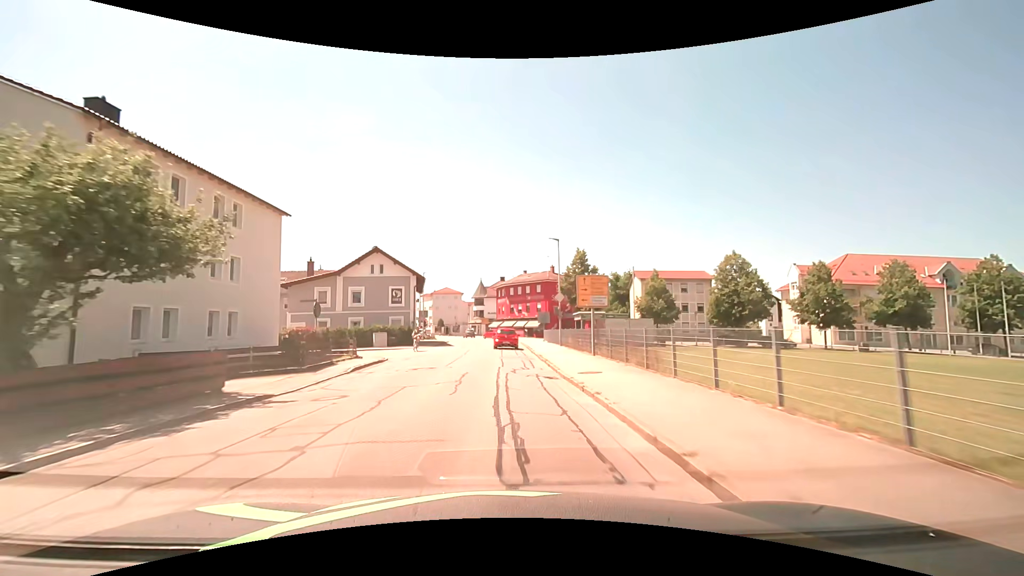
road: unclassified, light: Day
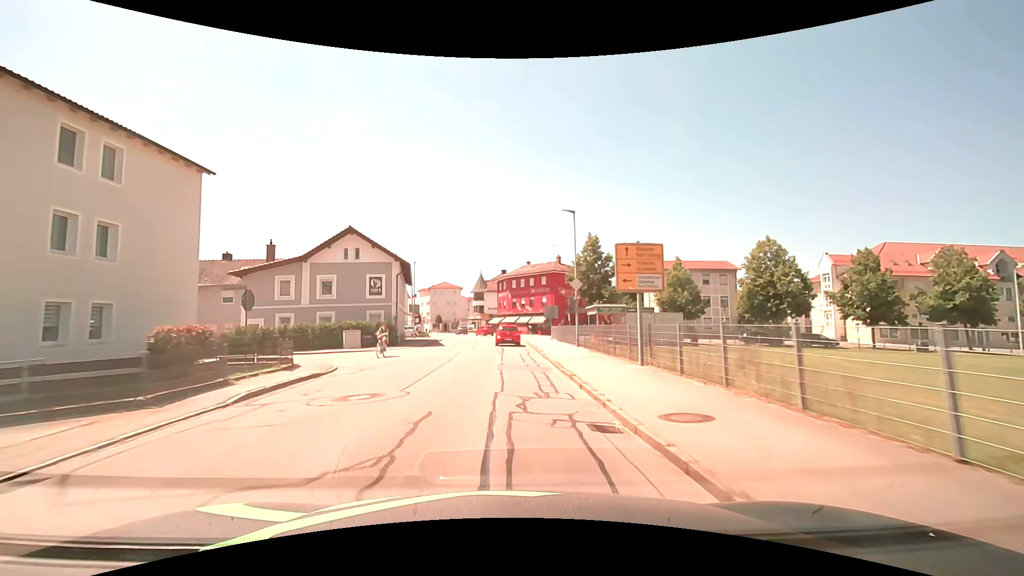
(0.0, +8.0) m; 0°
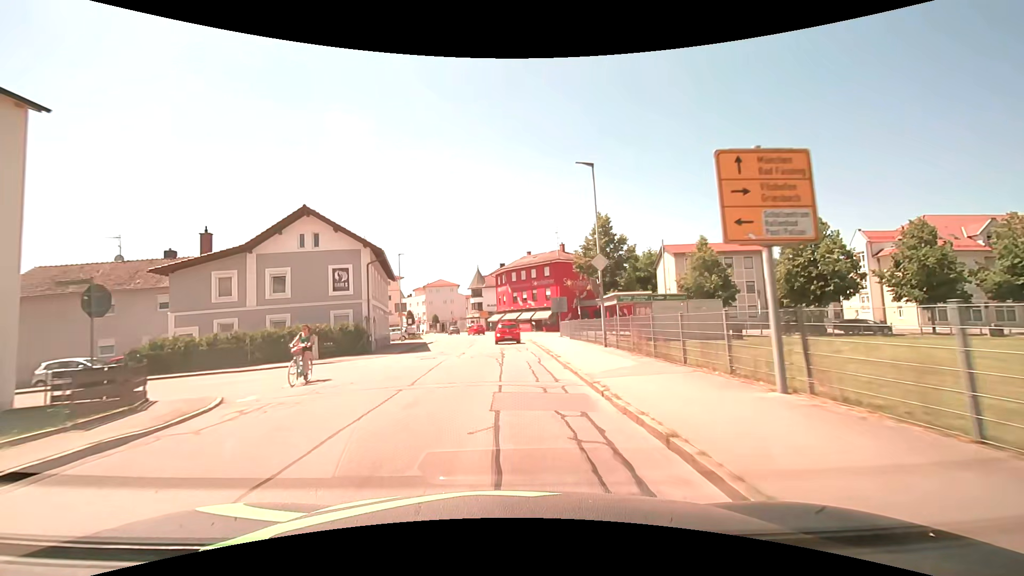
(+0.1, +7.8) m; 0°
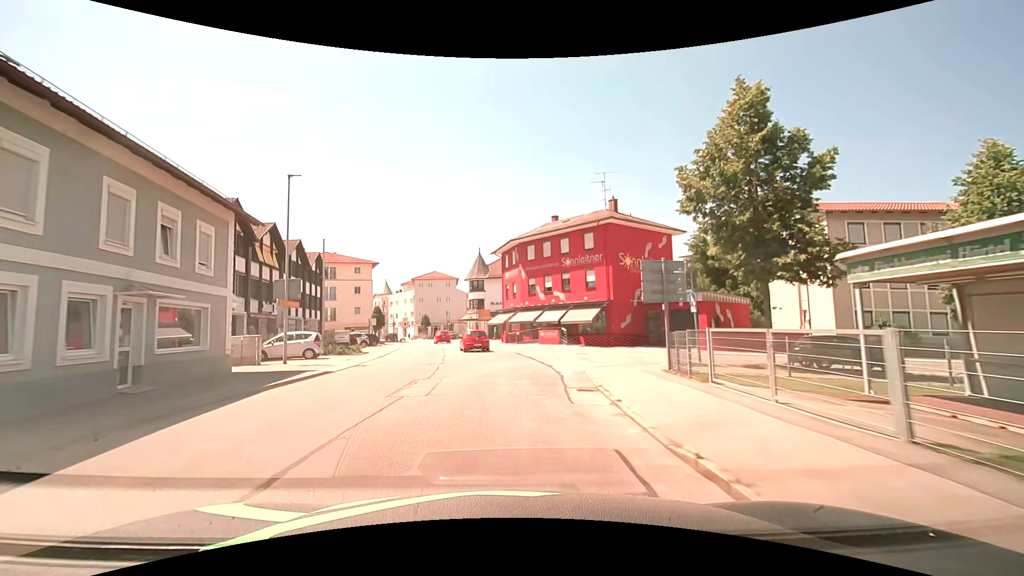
(-0.2, +28.9) m; -1°
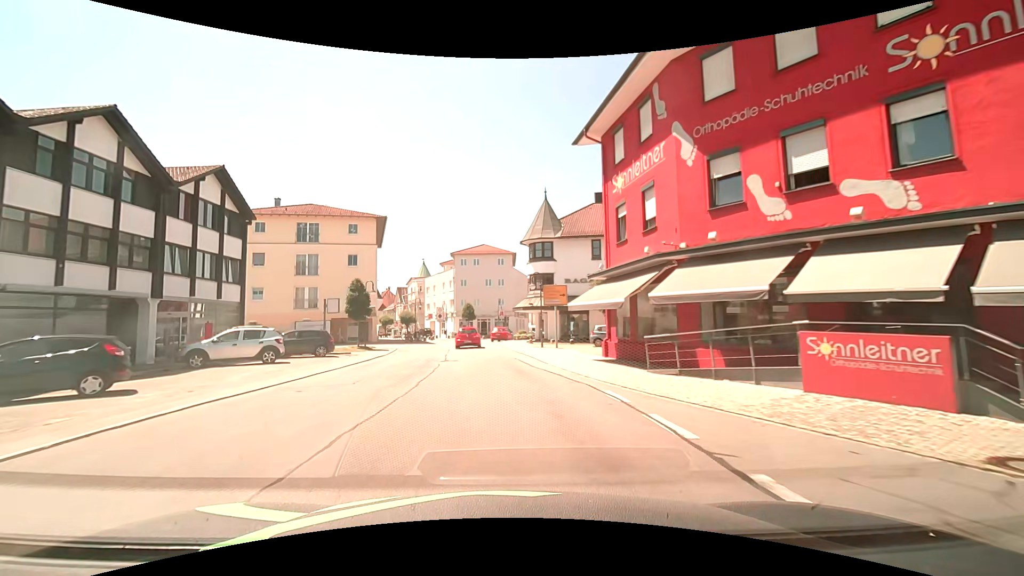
(-1.6, +31.2) m; -7°
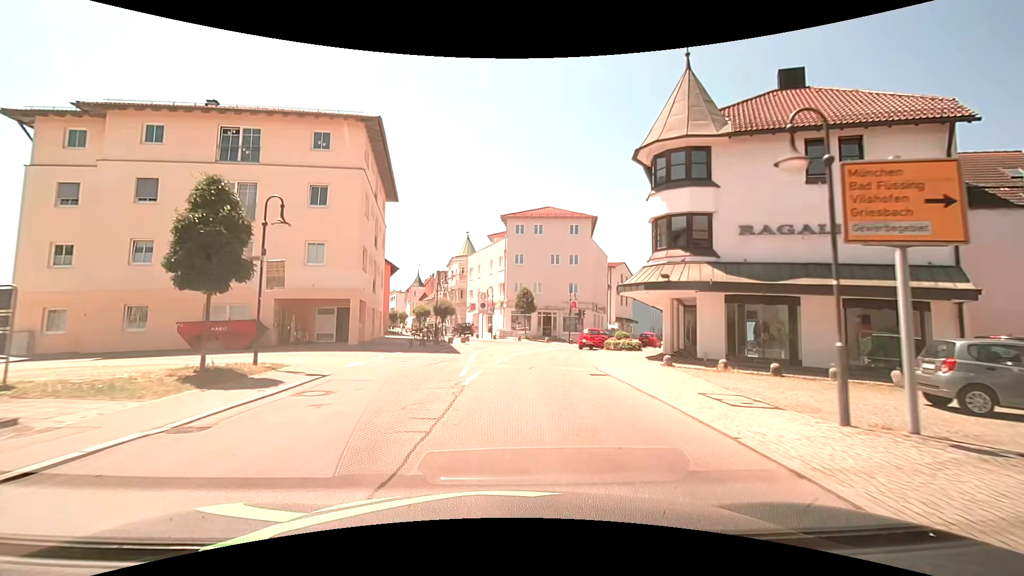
(-1.7, +23.7) m; -6°
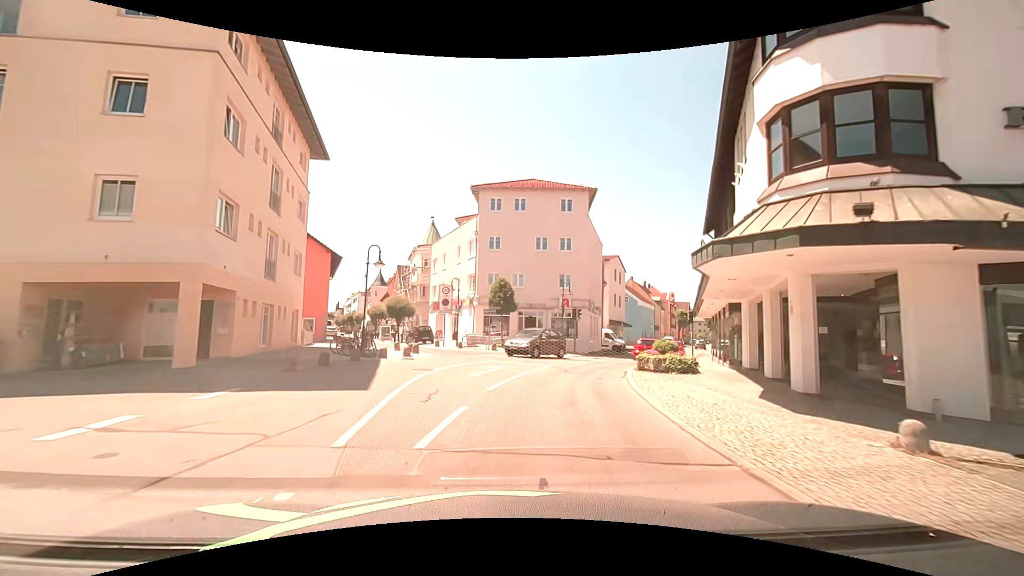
(0.0, +12.1) m; +2°
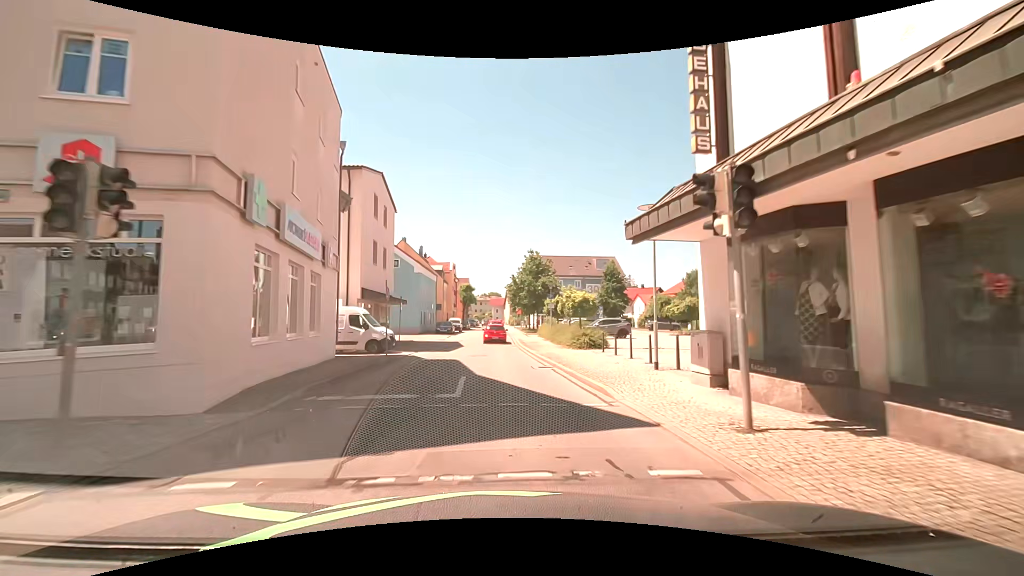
(+6.2, +29.4) m; +26°
(0, +10) (0, +20) (-1, +30) (-1, +40) (-1, +50) (-1, +60) (-1, +70) (-1, +80) (-1, +90) (-2, +100) m
